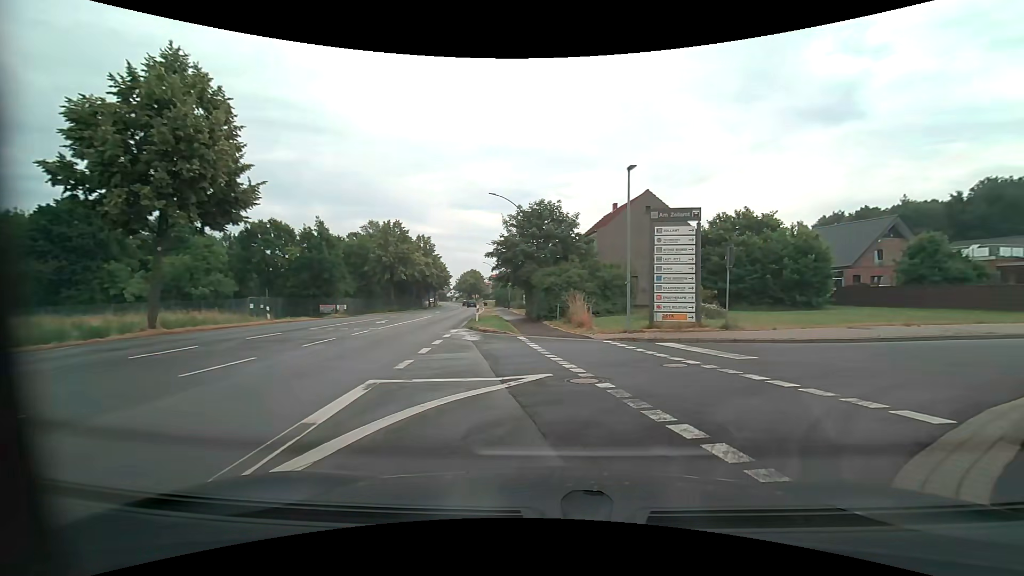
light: Day
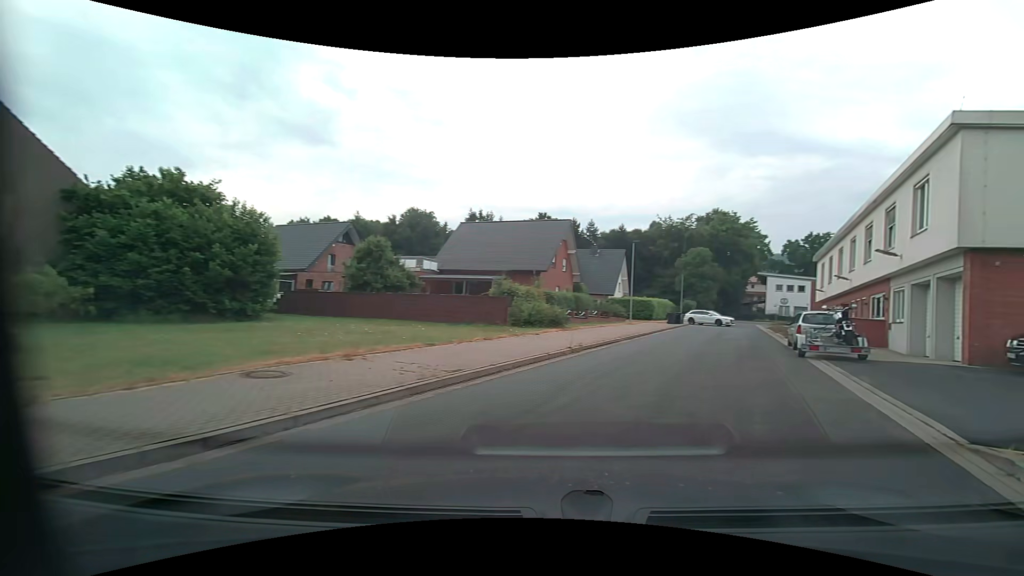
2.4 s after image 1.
(+5.4, +10.6) m; +58°
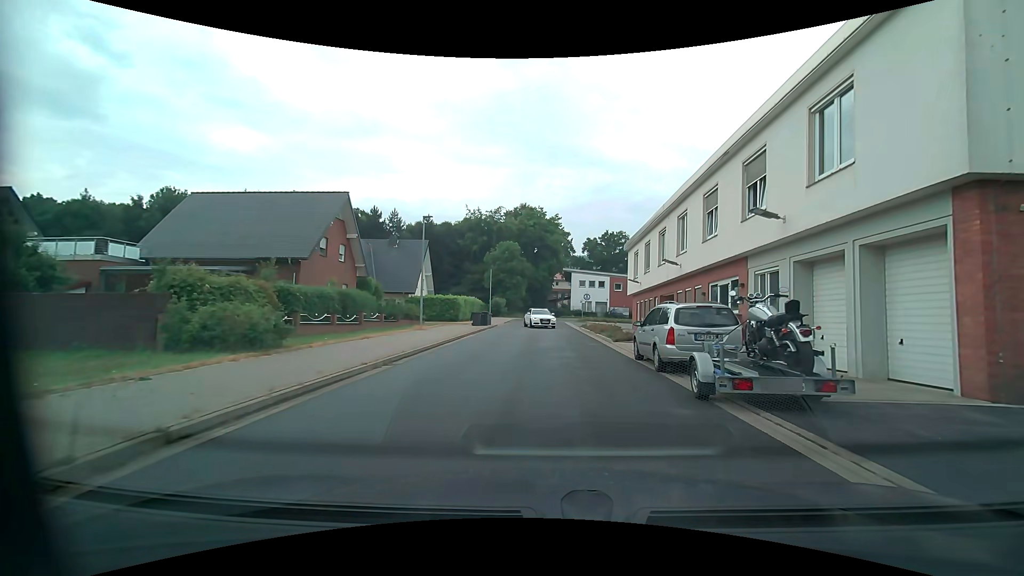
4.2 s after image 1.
(+2.4, +10.2) m; +20°
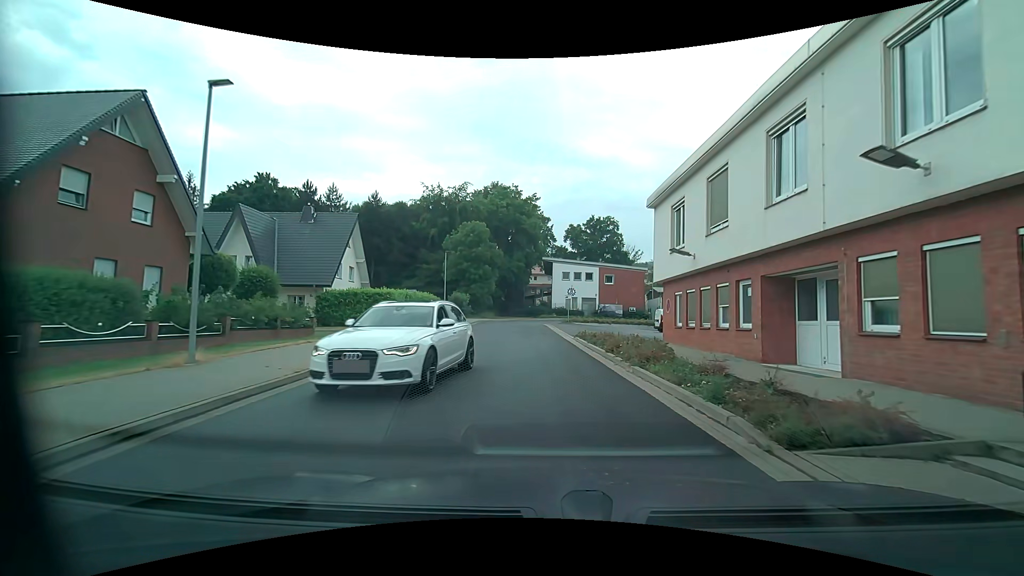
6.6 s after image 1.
(+0.2, +16.1) m; +1°
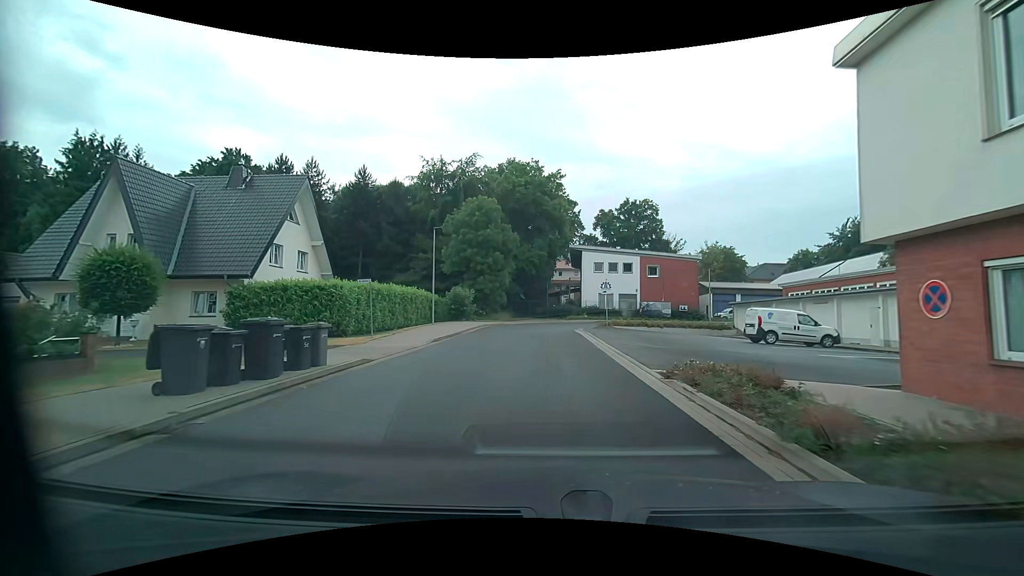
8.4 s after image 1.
(-0.1, +13.4) m; -2°
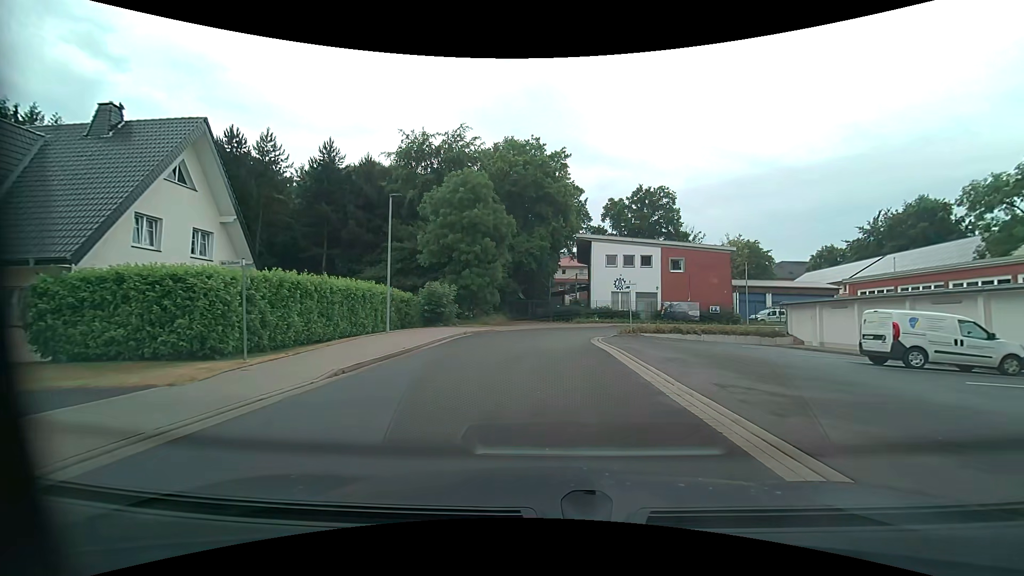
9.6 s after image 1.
(-0.1, +9.6) m; -1°
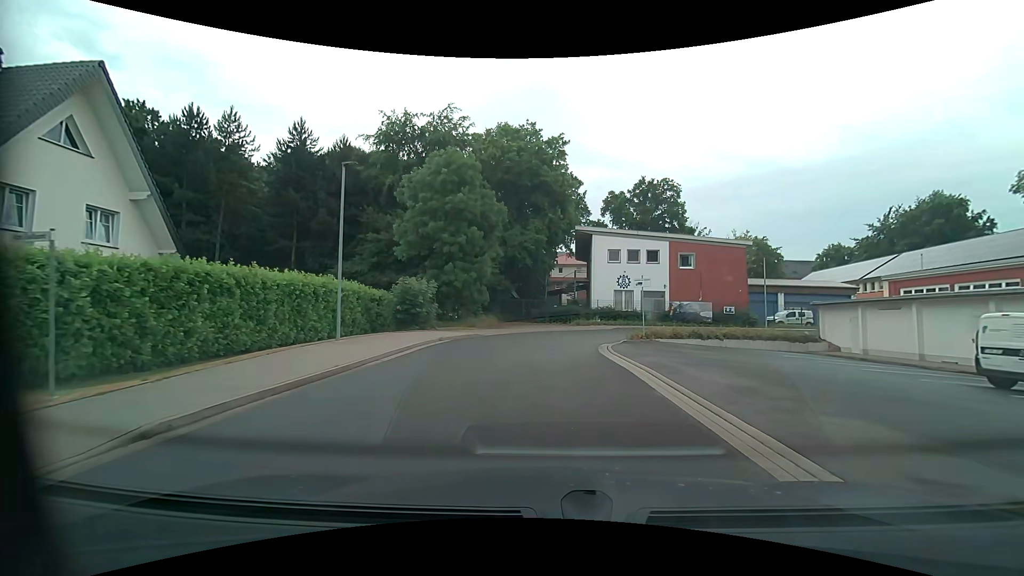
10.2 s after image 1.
(+0.1, +4.8) m; +1°
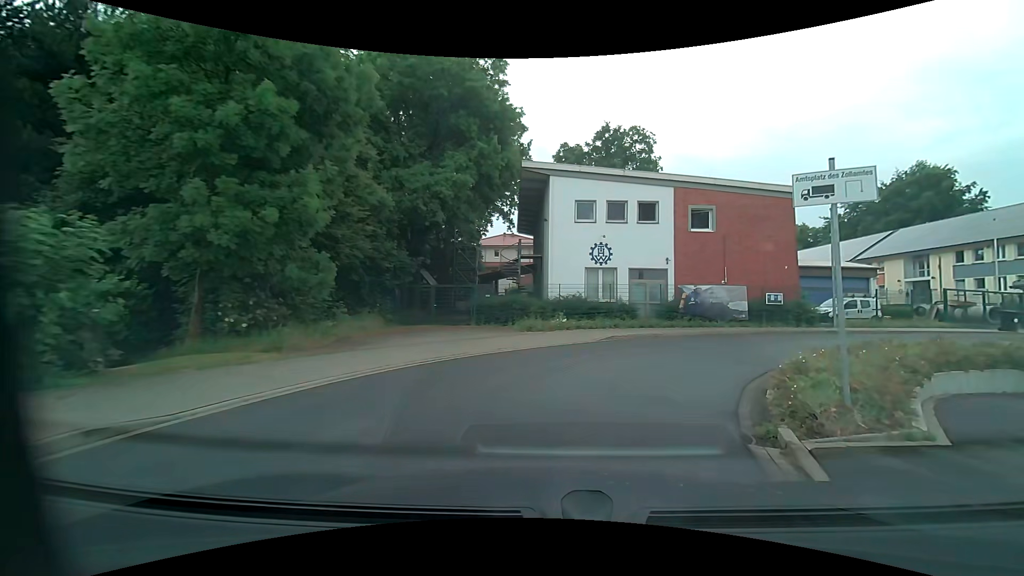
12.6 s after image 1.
(+0.4, +18.4) m; +8°
